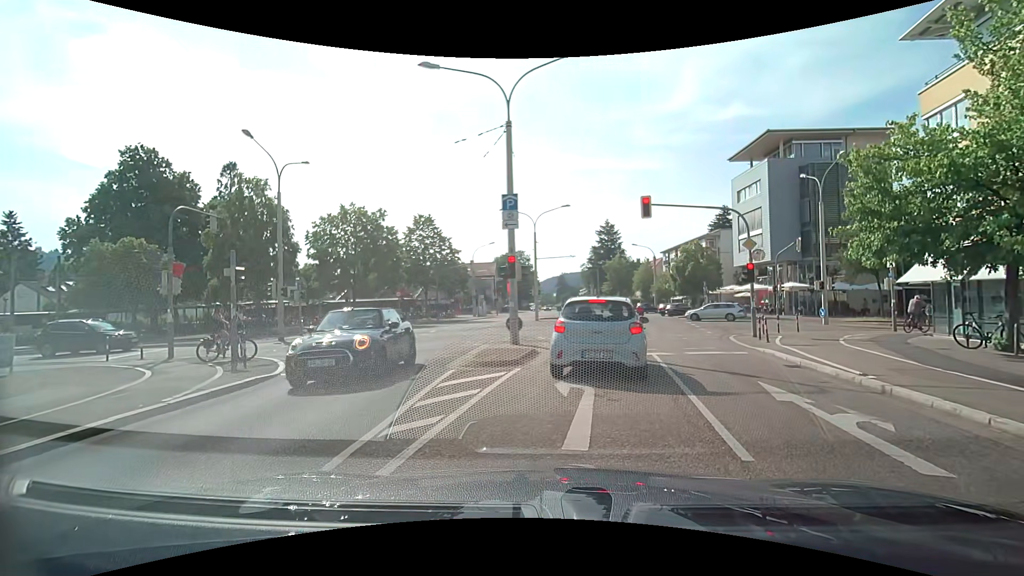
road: tertiary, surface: asphalt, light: Day
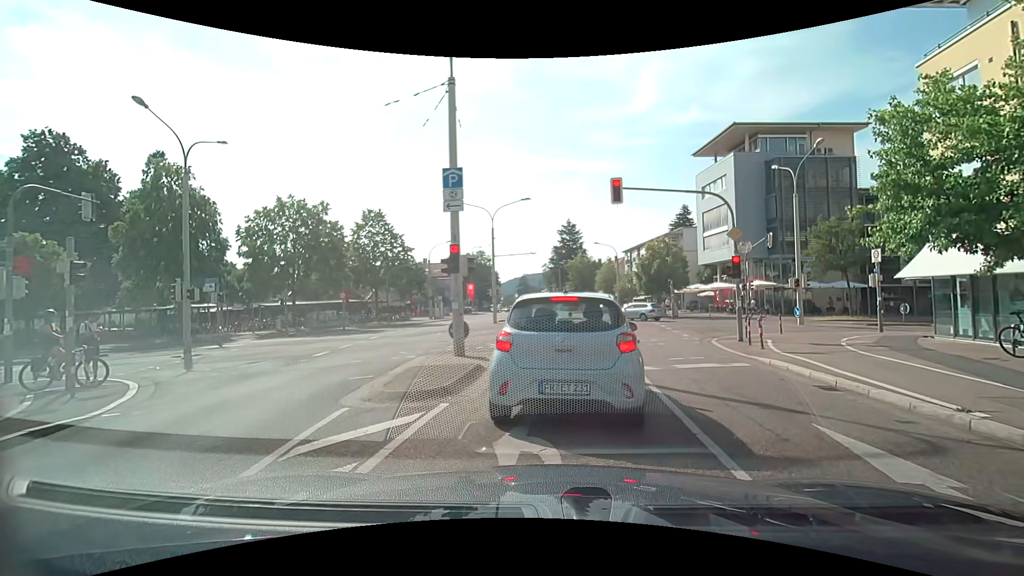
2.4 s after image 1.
(+0.2, +3.4) m; +5°
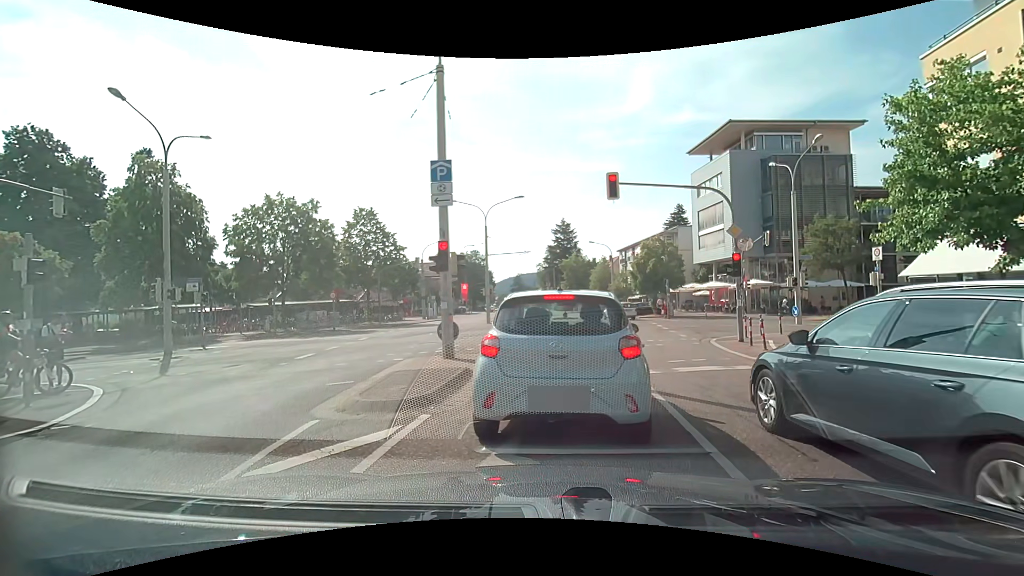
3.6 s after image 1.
(0.0, +0.7) m; 0°
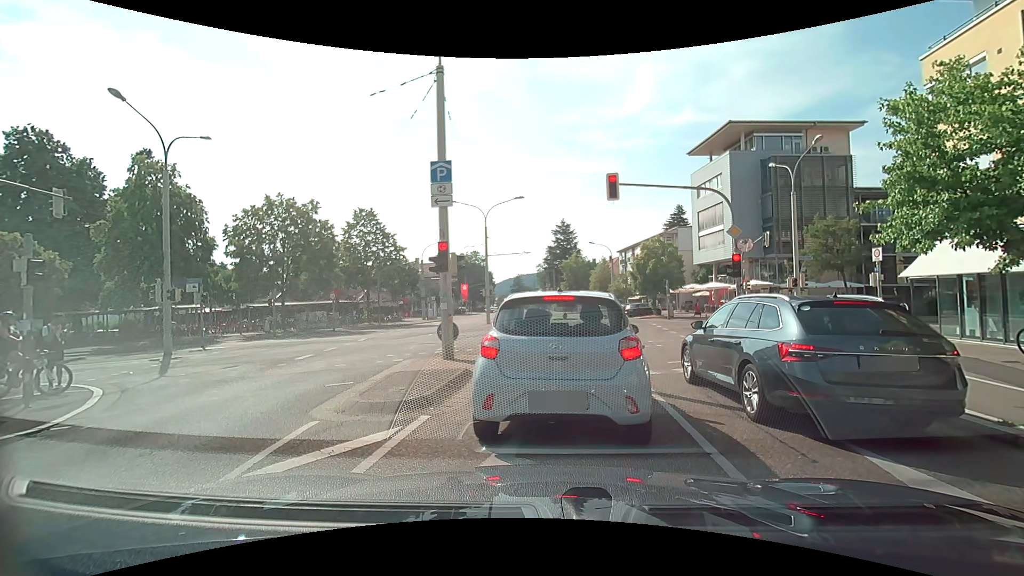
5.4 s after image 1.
(0.0, +0.1) m; 0°
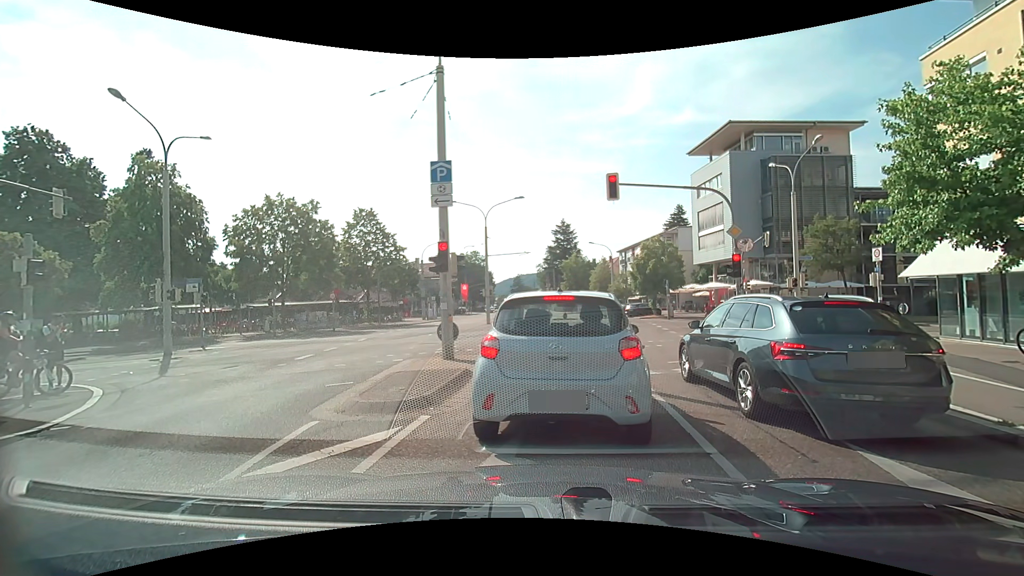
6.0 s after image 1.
(0.0, 0.0) m; 0°
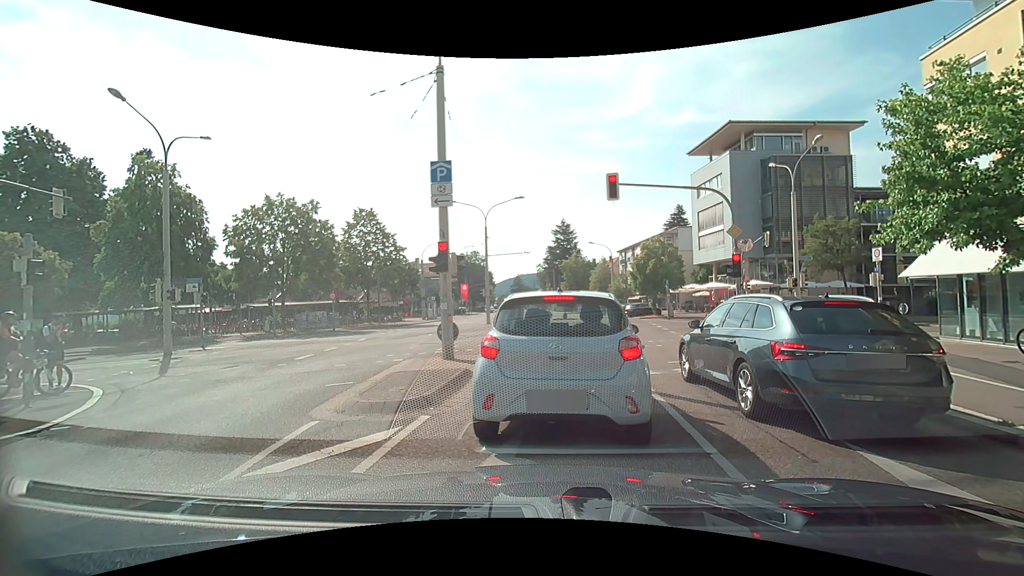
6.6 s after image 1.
(0.0, 0.0) m; 0°
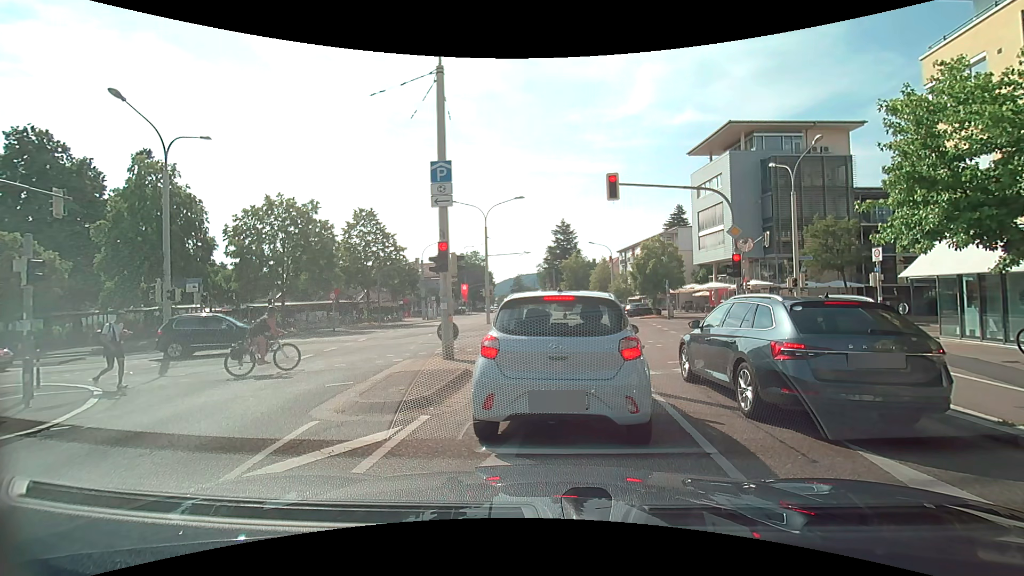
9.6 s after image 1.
(0.0, 0.0) m; 0°
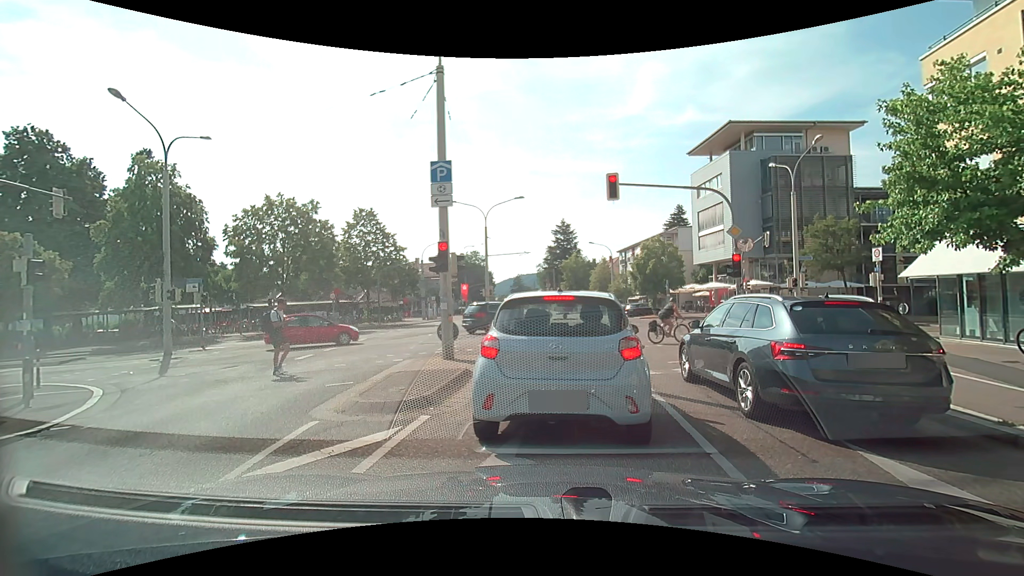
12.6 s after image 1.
(0.0, 0.0) m; 0°
